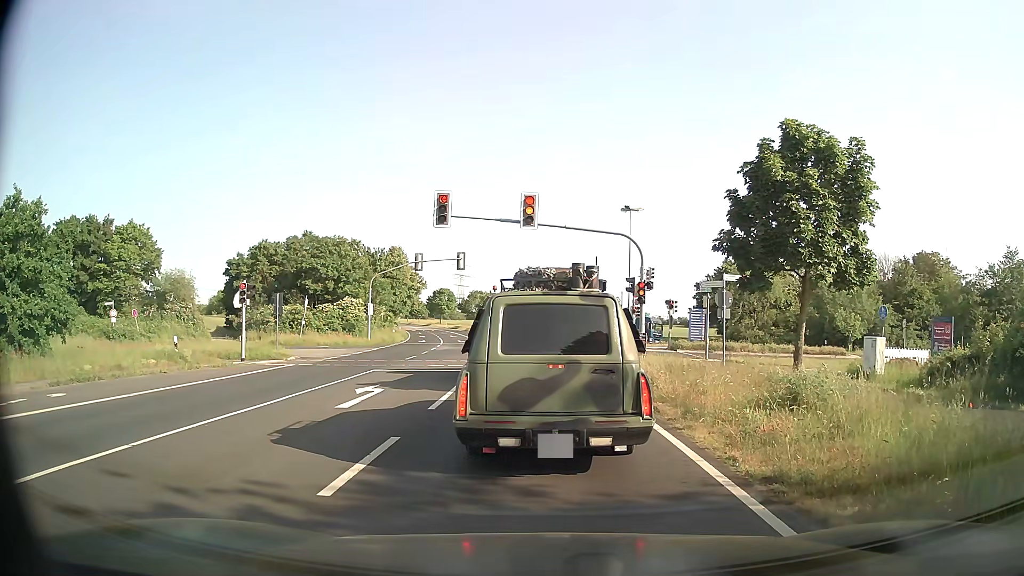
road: secondary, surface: asphalt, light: Day
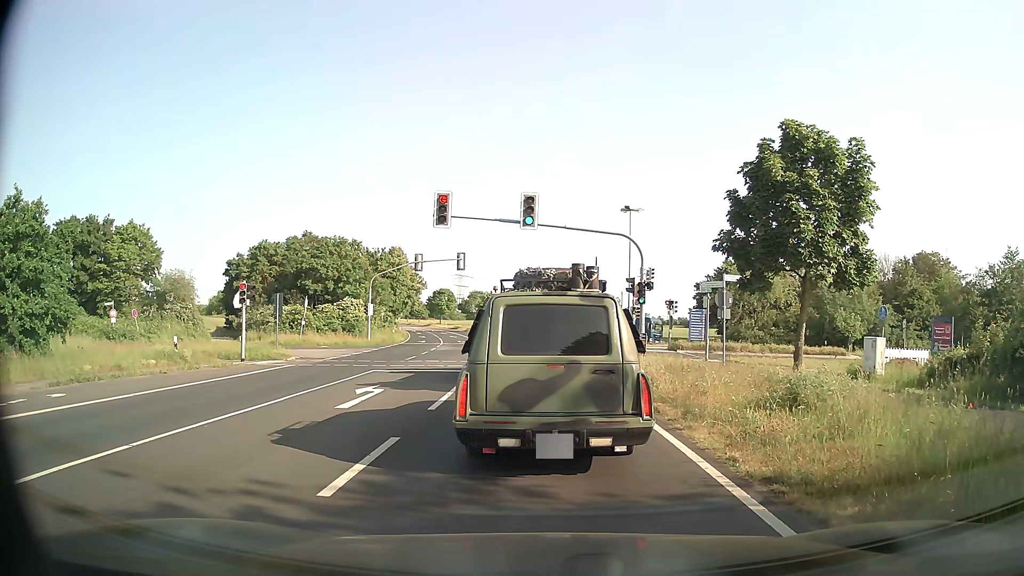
(0.0, +0.1) m; 0°
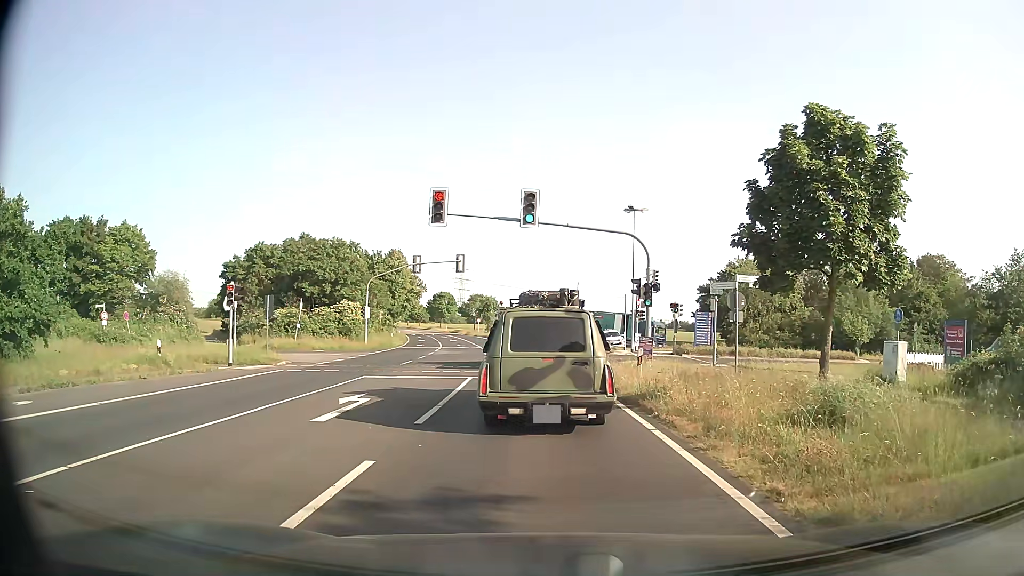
(0.0, +1.4) m; -1°
(0, +10) (0, +20) (0, +30) (-1, +40) (-2, +50) (-3, +60) (-4, +70) (-5, +80) (-7, +90) (-9, +99) m
